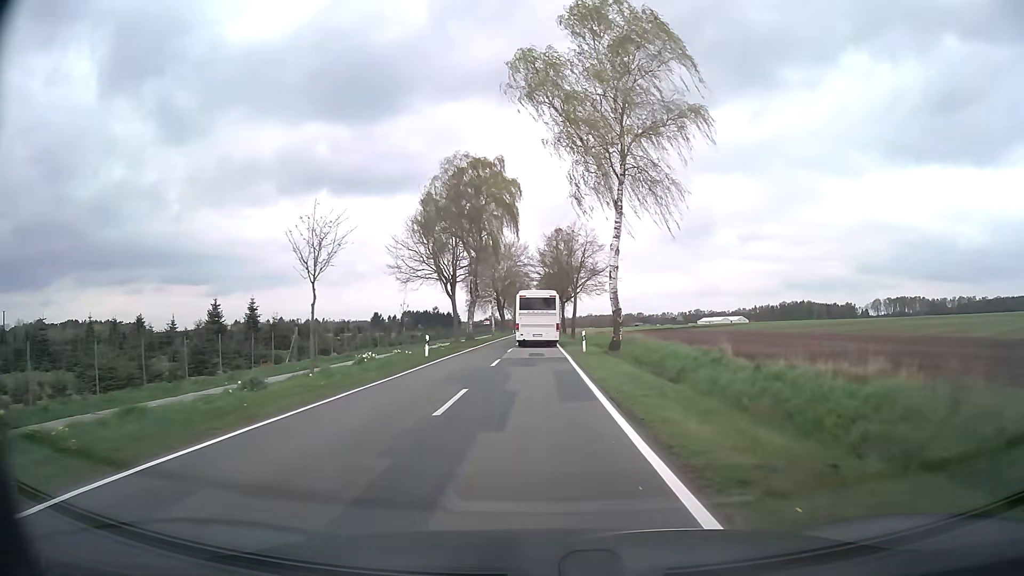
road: secondary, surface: asphalt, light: Day
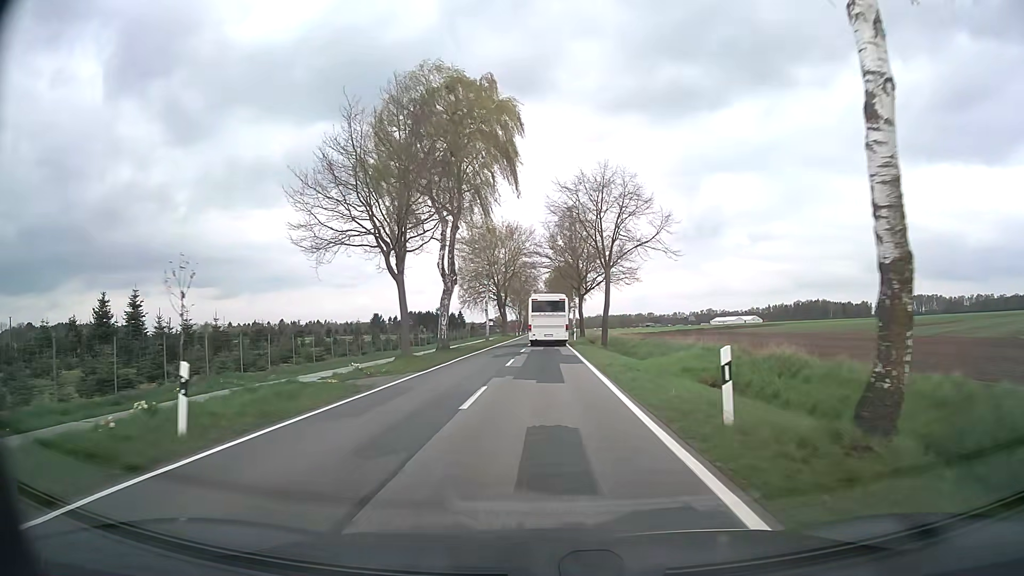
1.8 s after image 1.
(-0.2, +23.1) m; 0°
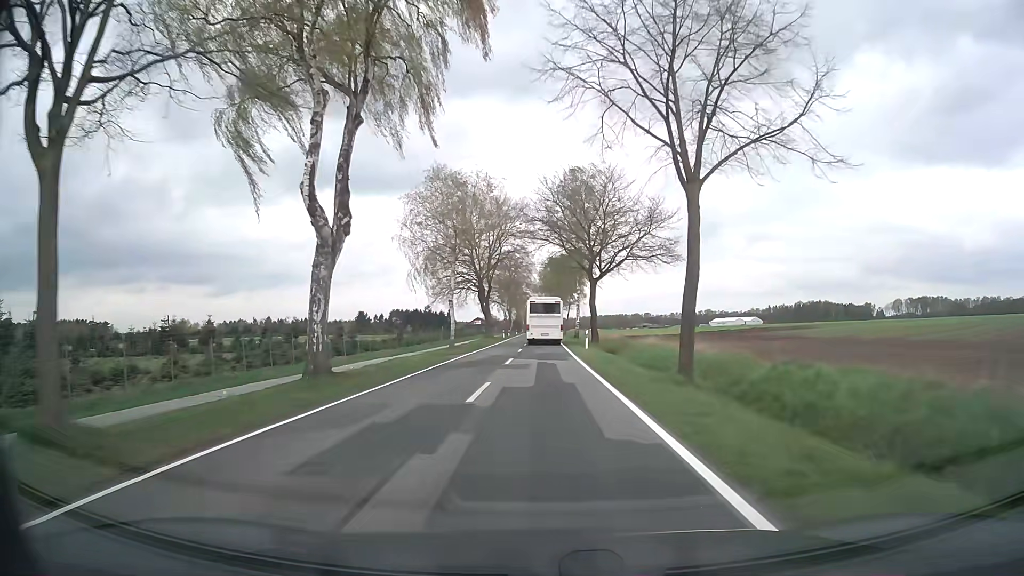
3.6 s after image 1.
(0.0, +23.2) m; 0°
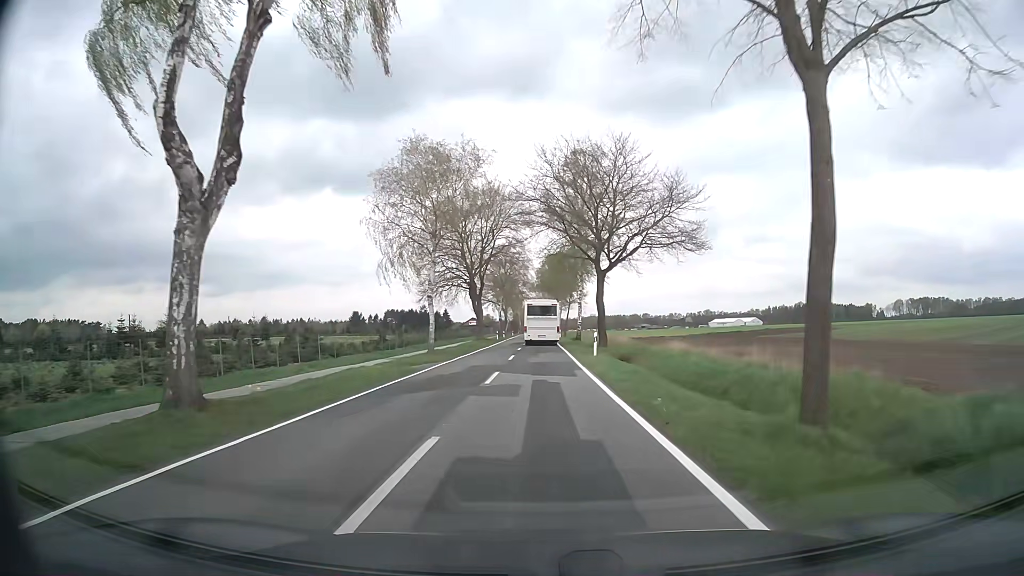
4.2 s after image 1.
(0.0, +7.8) m; +1°
(0, +10) (0, +20) (0, +30) (0, +40) (0, +50) (0, +60) (0, +70) (0, +80) (0, +90) (-1, +100) m
